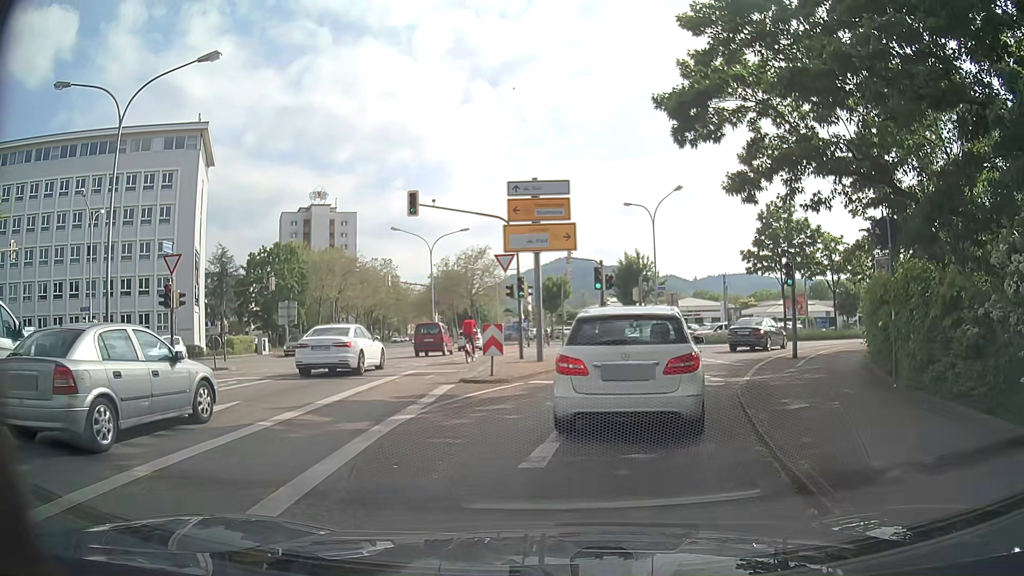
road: secondary_link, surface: asphalt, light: Day
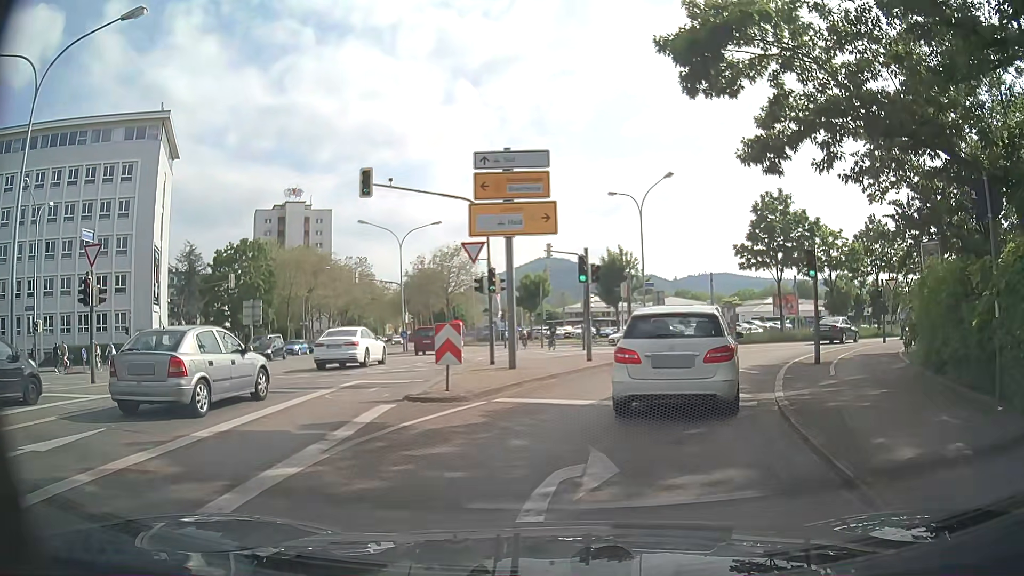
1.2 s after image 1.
(+0.1, +4.1) m; +1°
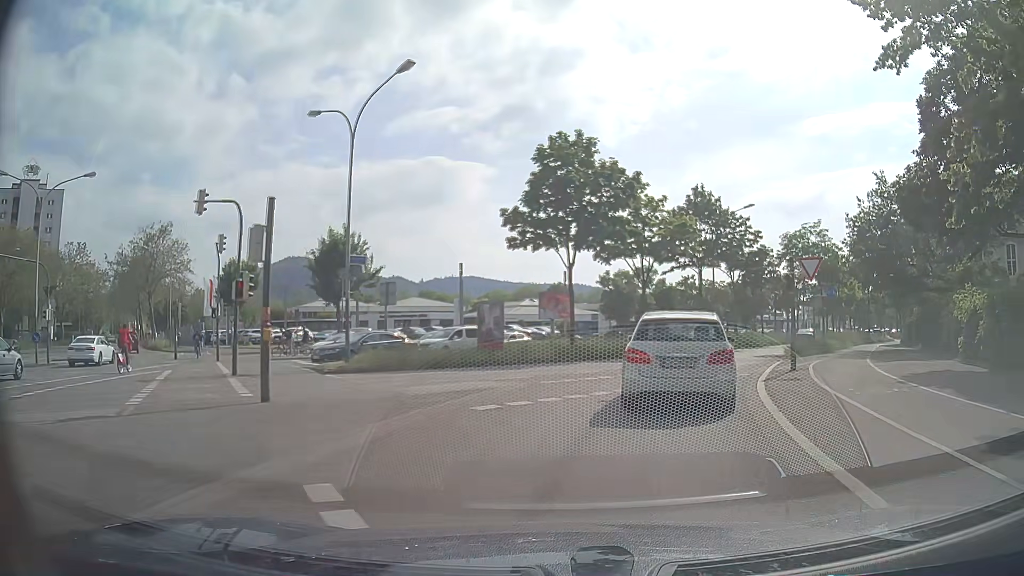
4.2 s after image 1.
(+3.6, +17.3) m; +22°
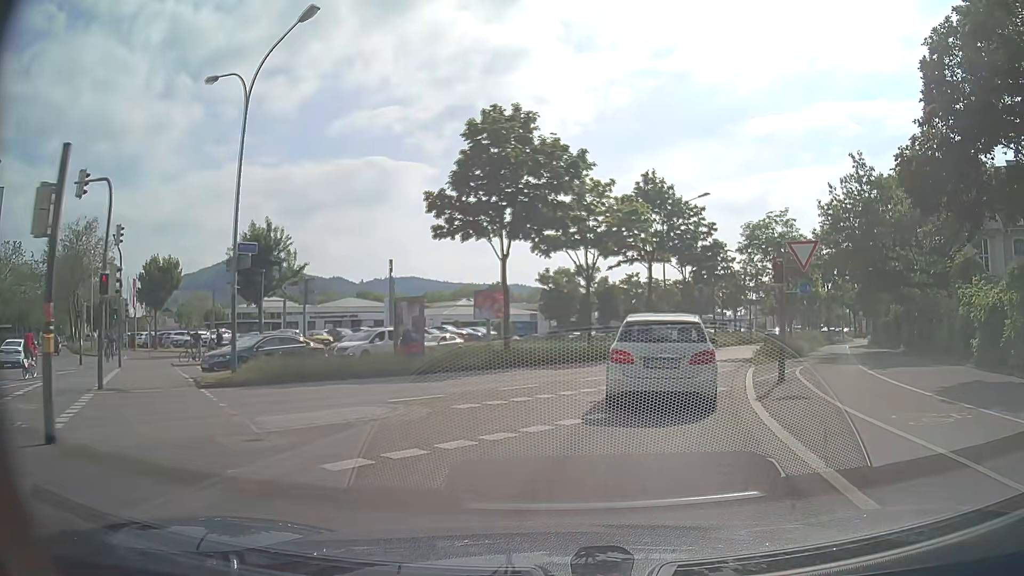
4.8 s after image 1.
(+0.2, +4.3) m; +5°
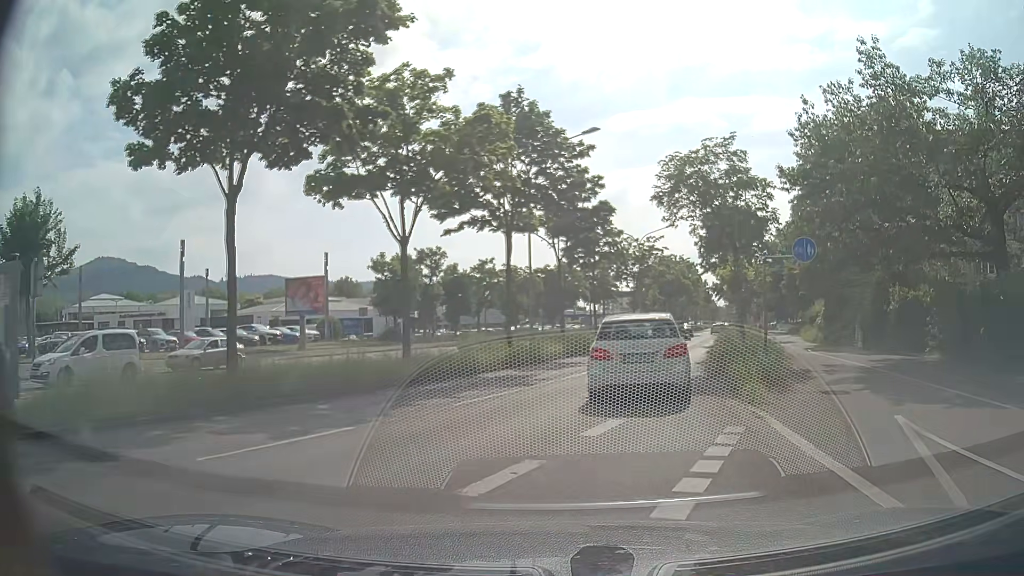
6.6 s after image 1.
(+1.6, +13.9) m; +12°
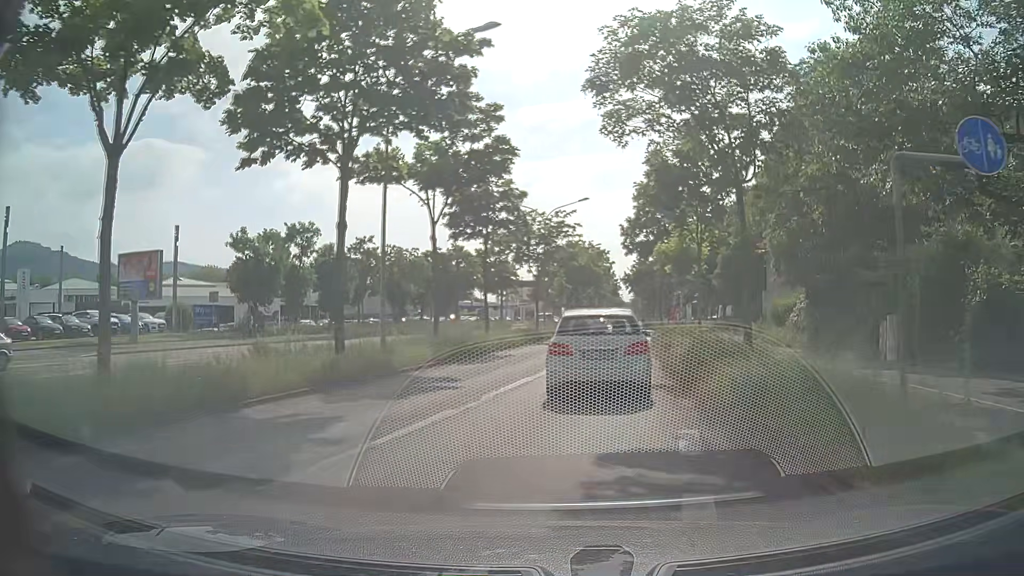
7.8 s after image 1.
(+0.8, +10.3) m; +8°
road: primary
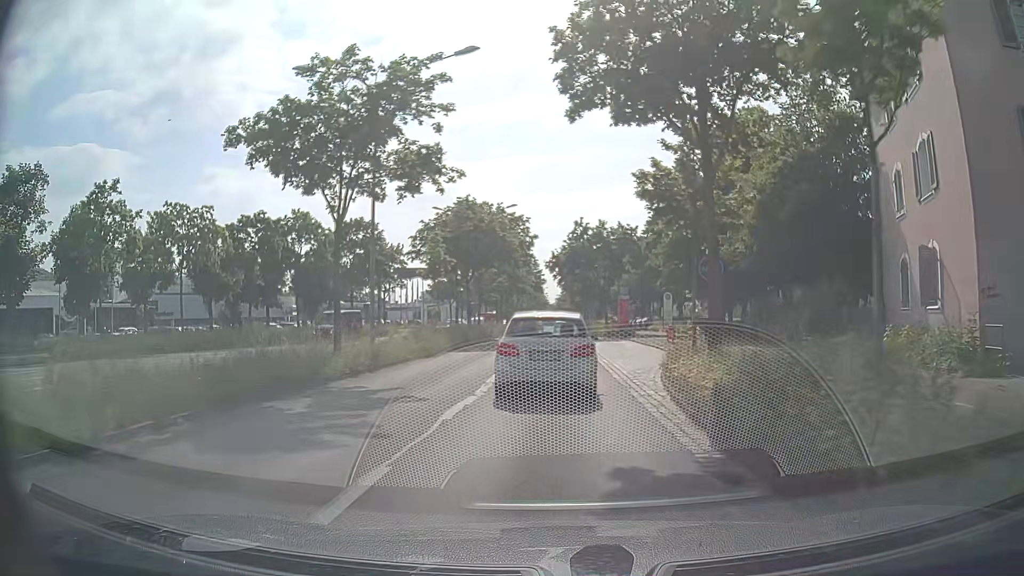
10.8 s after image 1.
(+2.6, +28.0) m; +7°
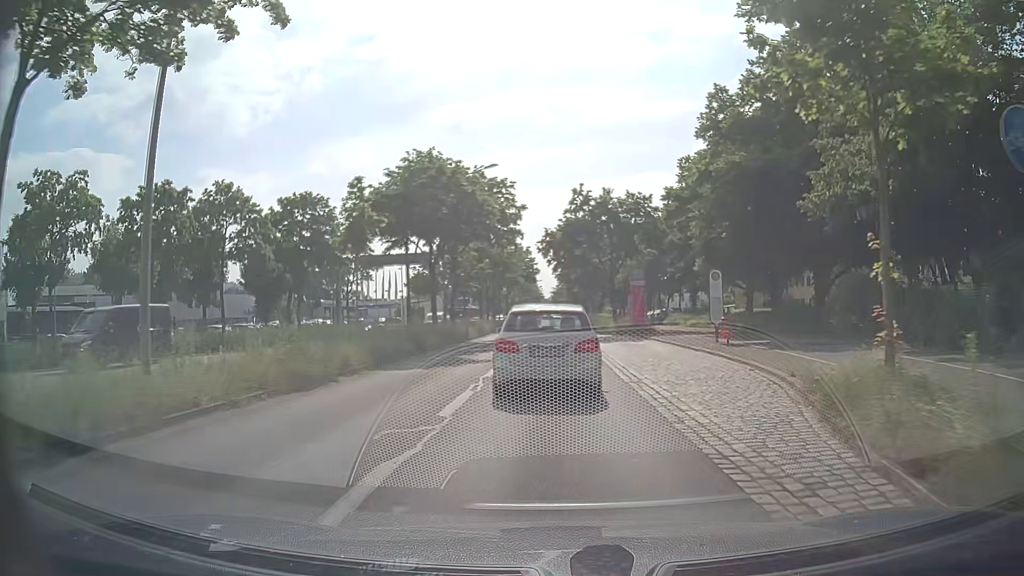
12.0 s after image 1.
(0.0, +12.1) m; 0°
(0, +10) (0, +20) (0, +30) (0, +40) (0, +50) (0, +60) (0, +70) (0, +80) (0, +90) (0, +100) m
